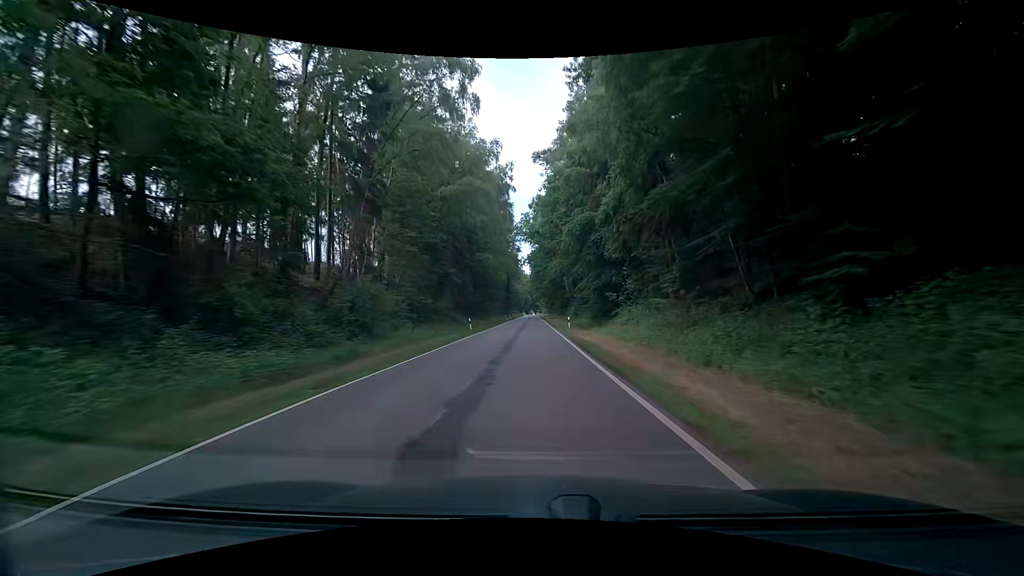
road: tertiary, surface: asphalt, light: Day
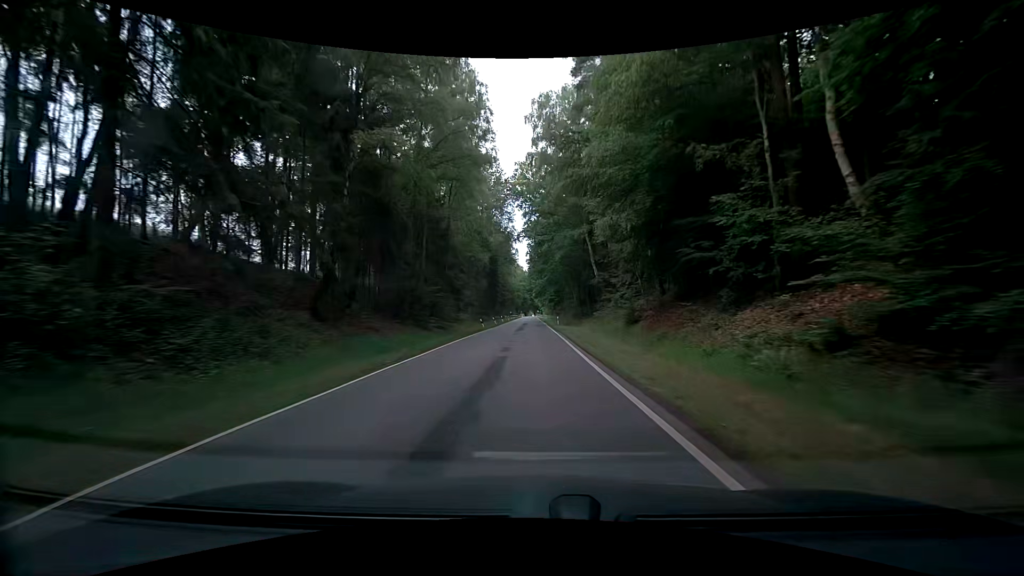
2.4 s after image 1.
(+0.5, +42.1) m; +1°
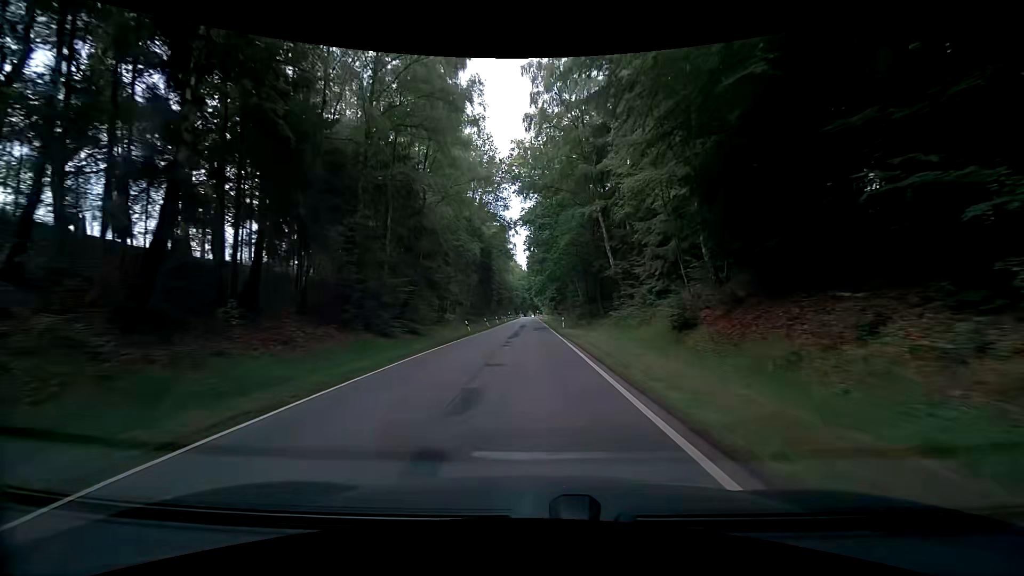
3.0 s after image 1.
(-0.1, +10.4) m; -1°
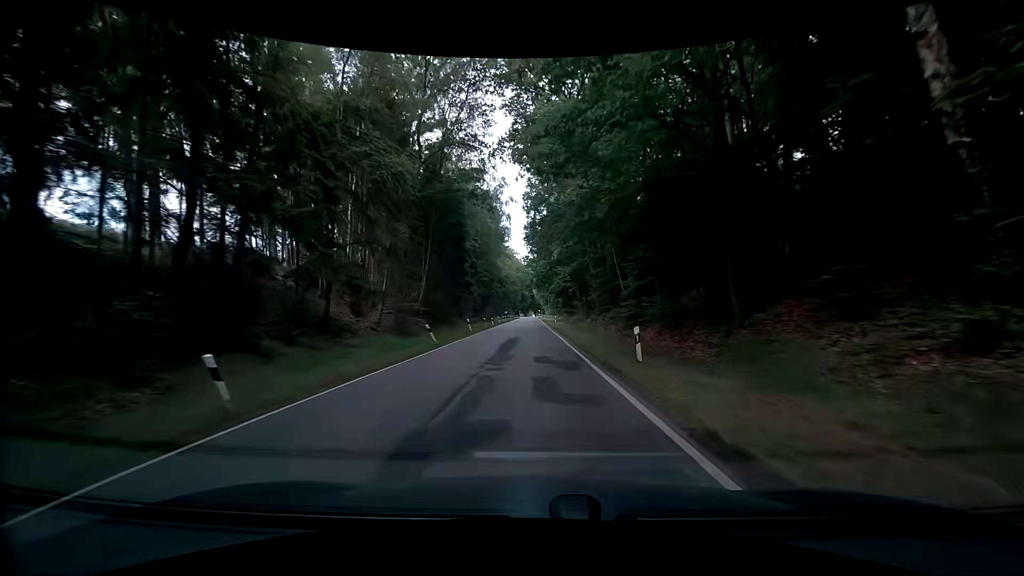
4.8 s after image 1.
(+0.2, +31.3) m; -1°
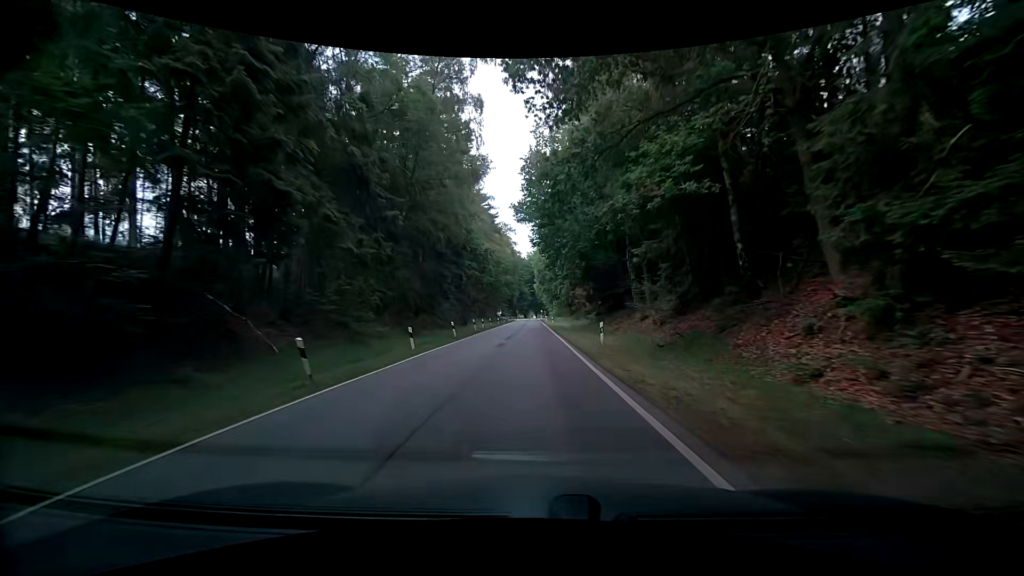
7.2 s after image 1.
(+0.4, +41.9) m; 0°
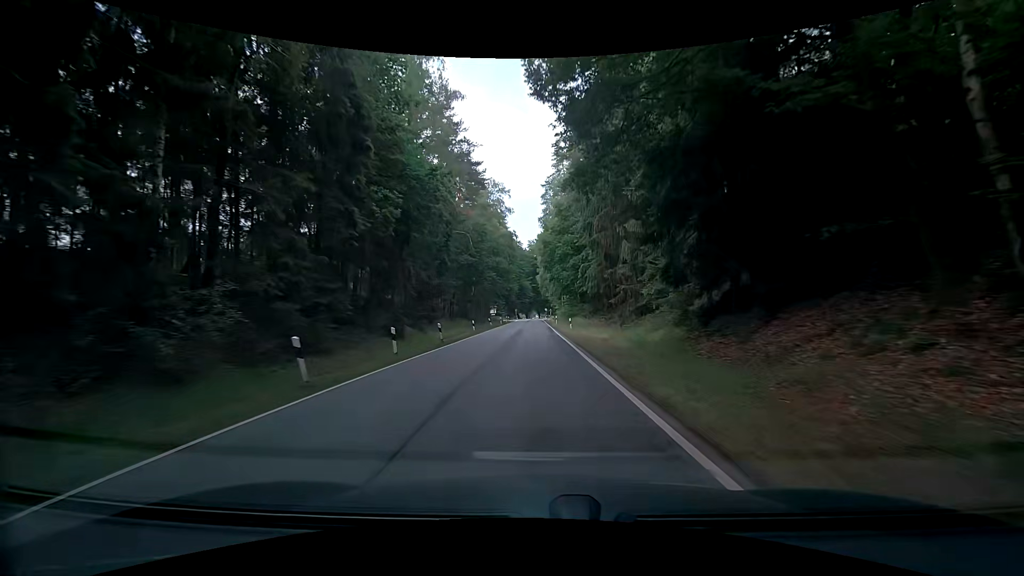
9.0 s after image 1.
(+0.4, +31.9) m; 0°
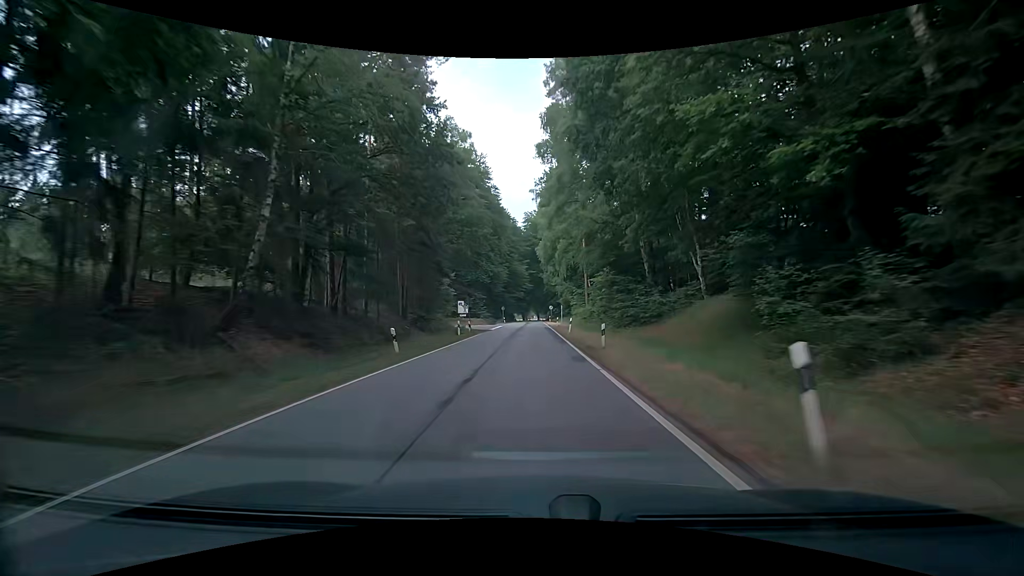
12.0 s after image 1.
(+0.9, +53.6) m; +1°
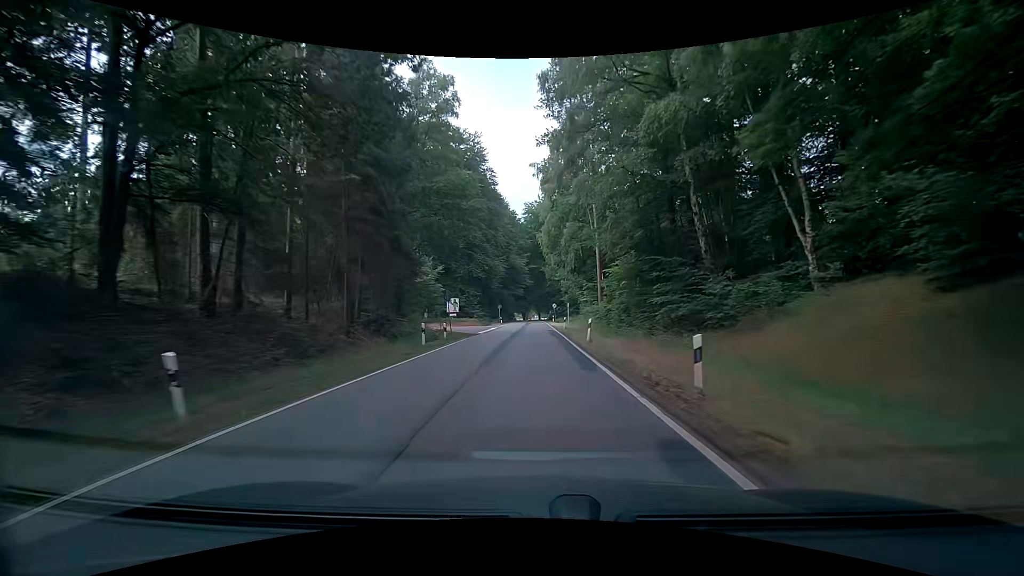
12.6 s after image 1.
(0.0, +10.8) m; +1°
(0, +10) (-1, +20) (-1, +30) (-1, +40) (-1, +50) (-1, +60) (-2, +70) (-2, +80) (-2, +90) (-2, +100) m
